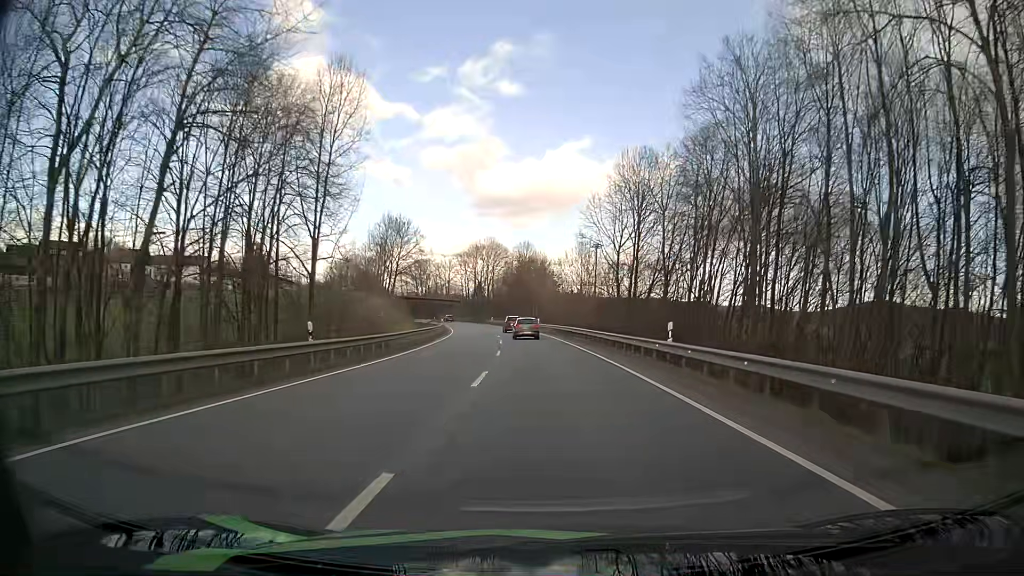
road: primary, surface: asphalt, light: Day
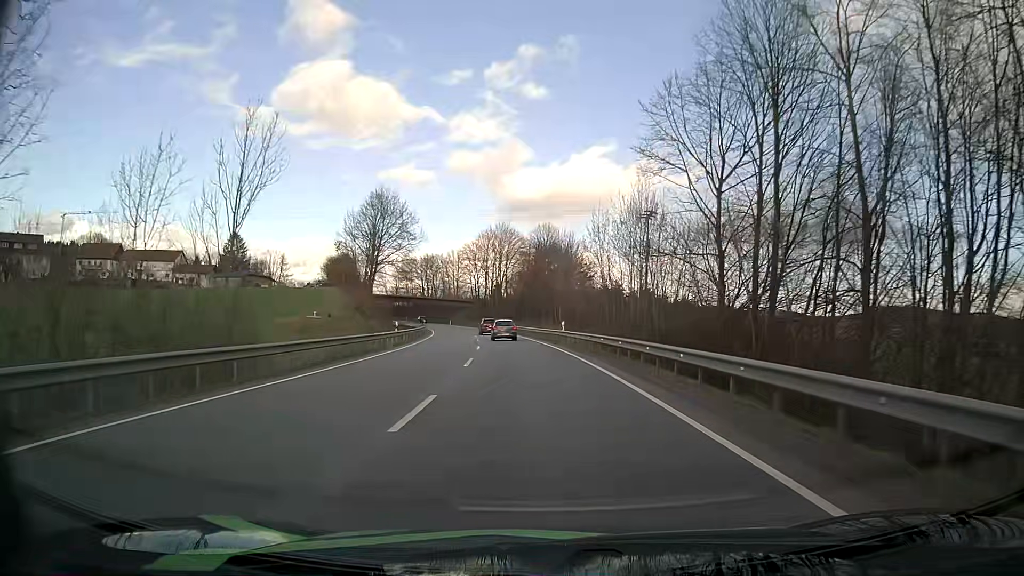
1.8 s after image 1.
(-0.4, +29.9) m; -2°
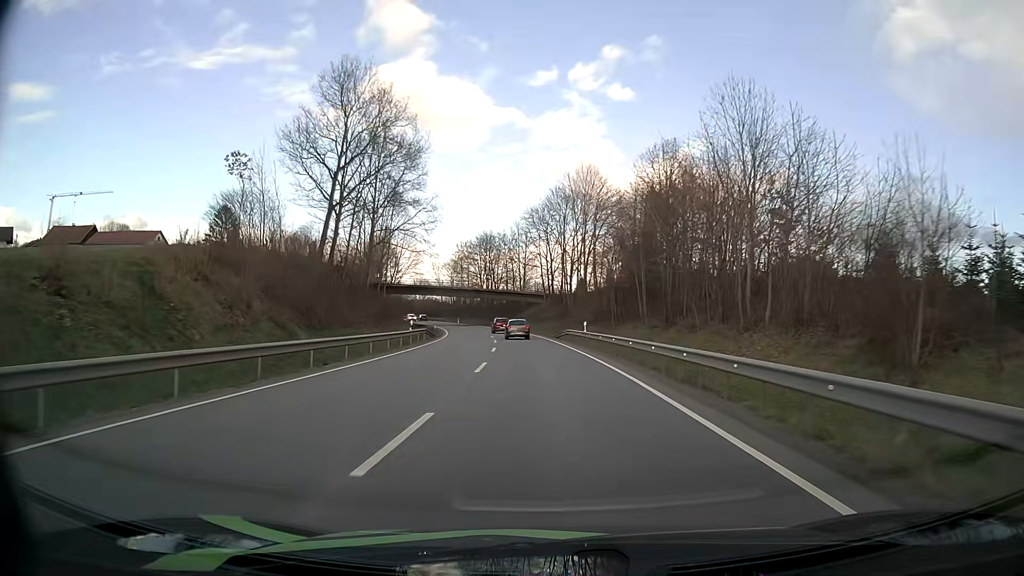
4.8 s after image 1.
(-3.4, +50.6) m; -7°
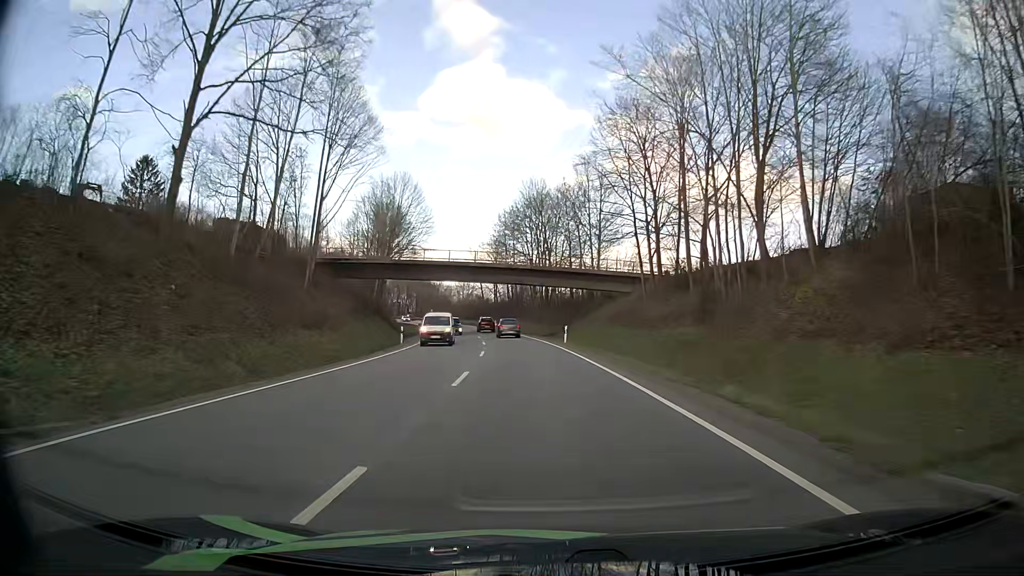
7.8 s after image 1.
(-2.1, +52.0) m; -5°
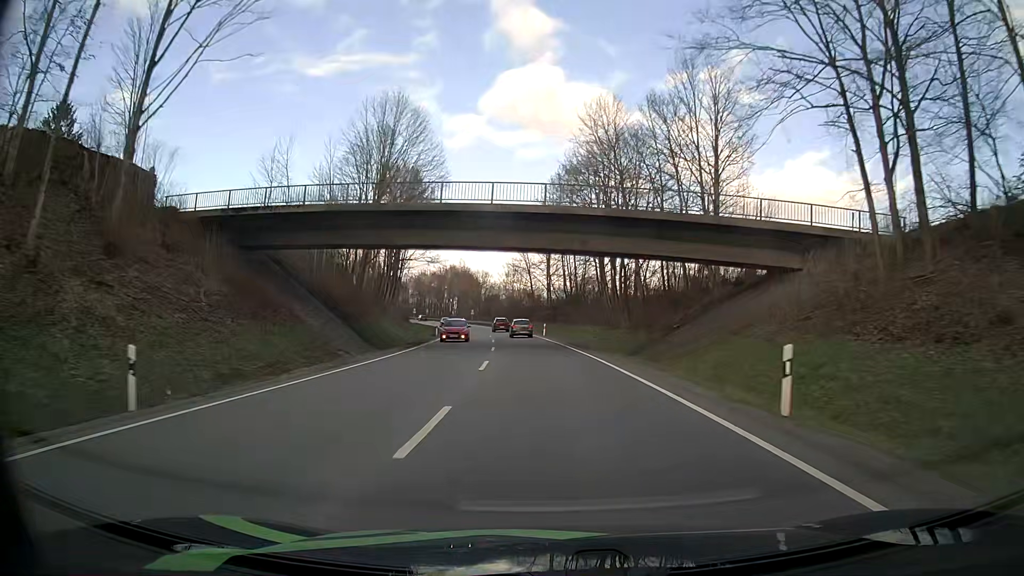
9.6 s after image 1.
(-1.5, +31.7) m; -5°
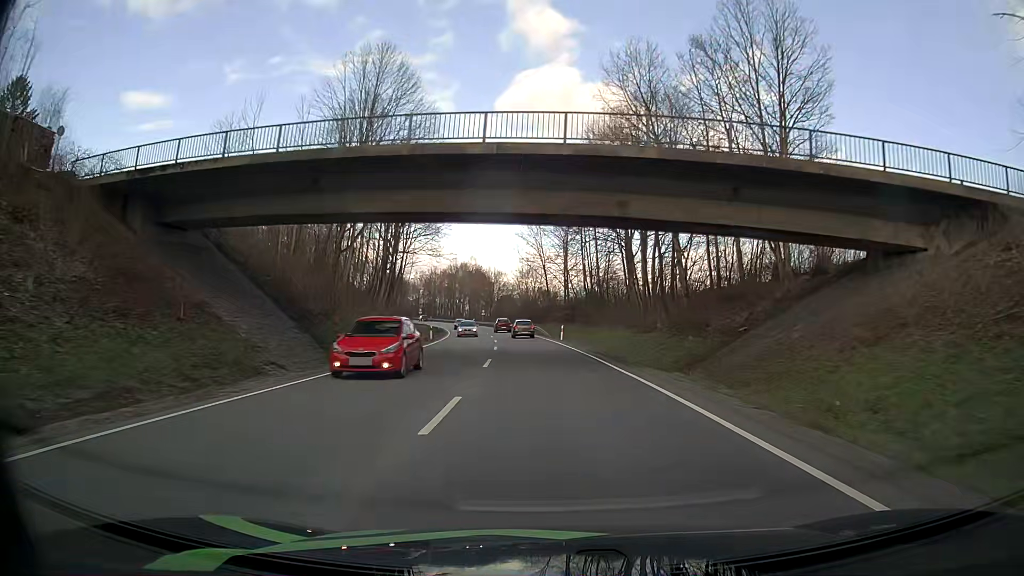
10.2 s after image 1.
(-0.1, +10.7) m; -1°
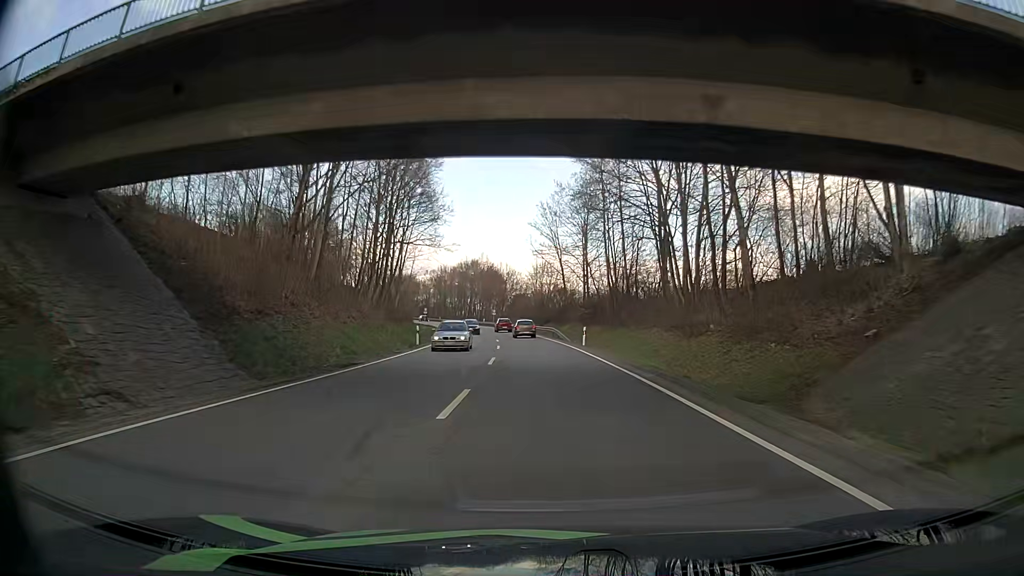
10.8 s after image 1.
(-0.1, +10.7) m; -1°
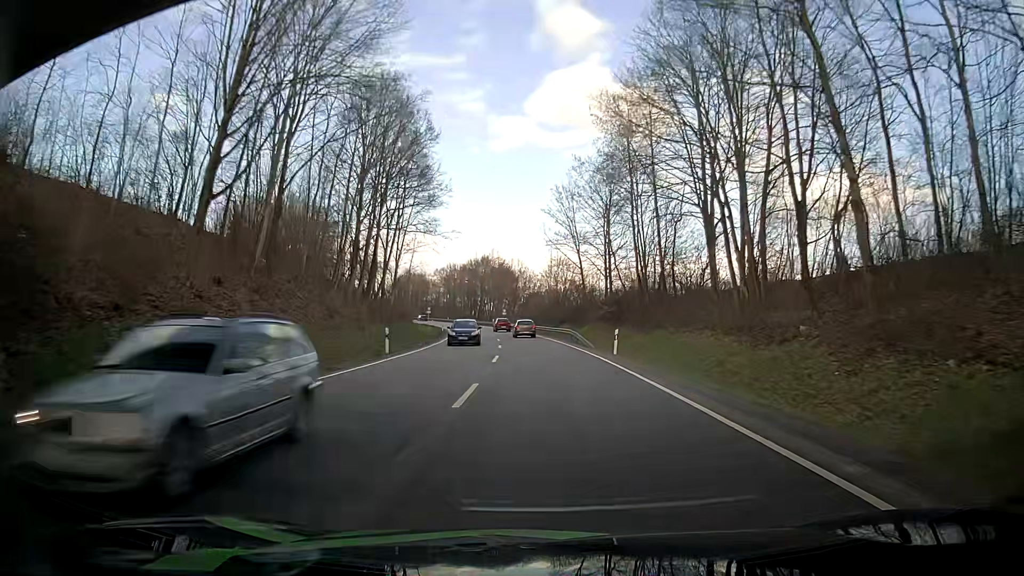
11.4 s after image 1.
(-0.3, +10.8) m; -2°
(0, +10) (-1, +20) (-1, +30) (-2, +40) (-3, +50) (-4, +60) (-5, +70) (-6, +80) (-8, +90) (-10, +99) m
